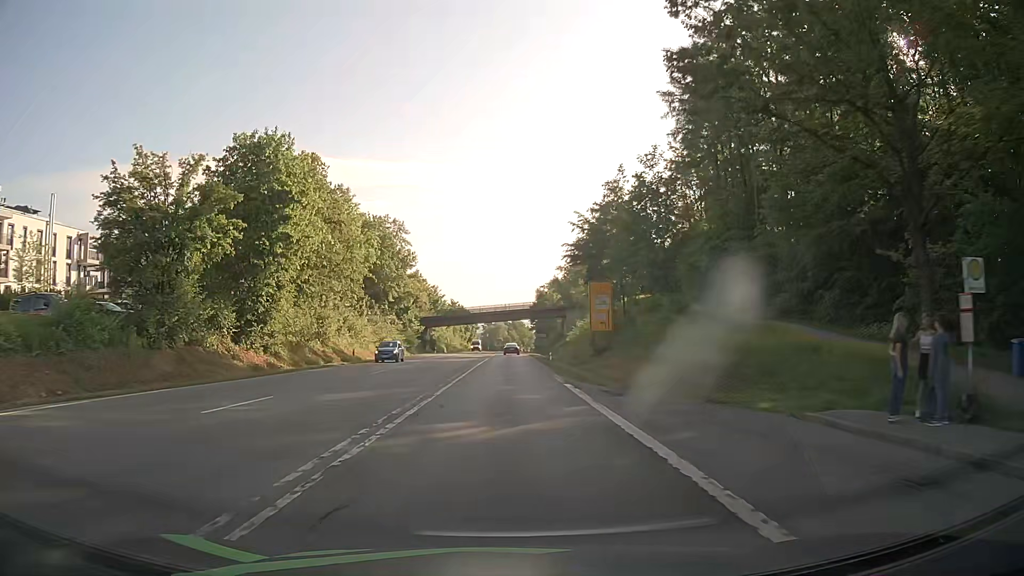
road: secondary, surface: asphalt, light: Day
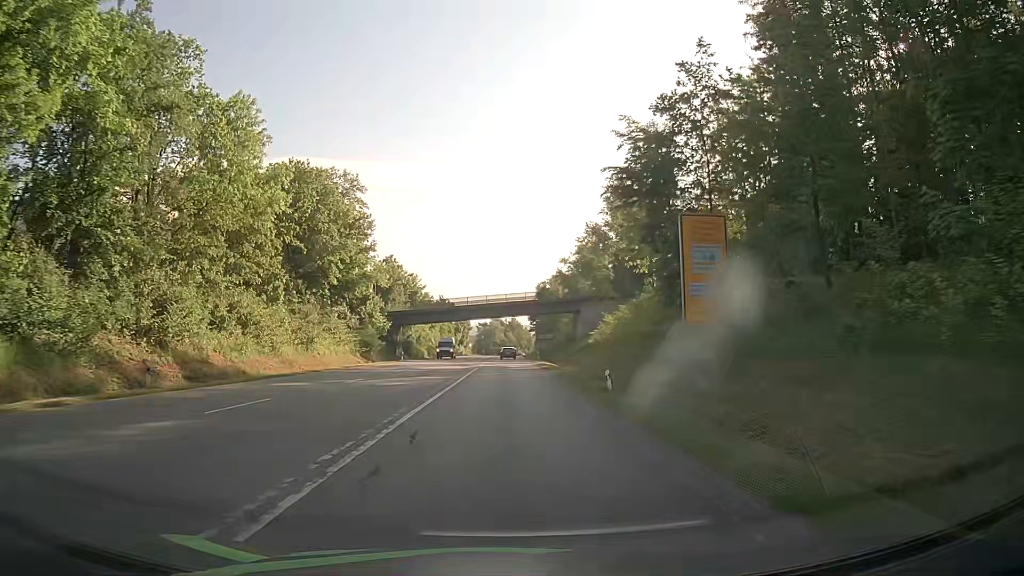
(+0.1, +27.6) m; 0°
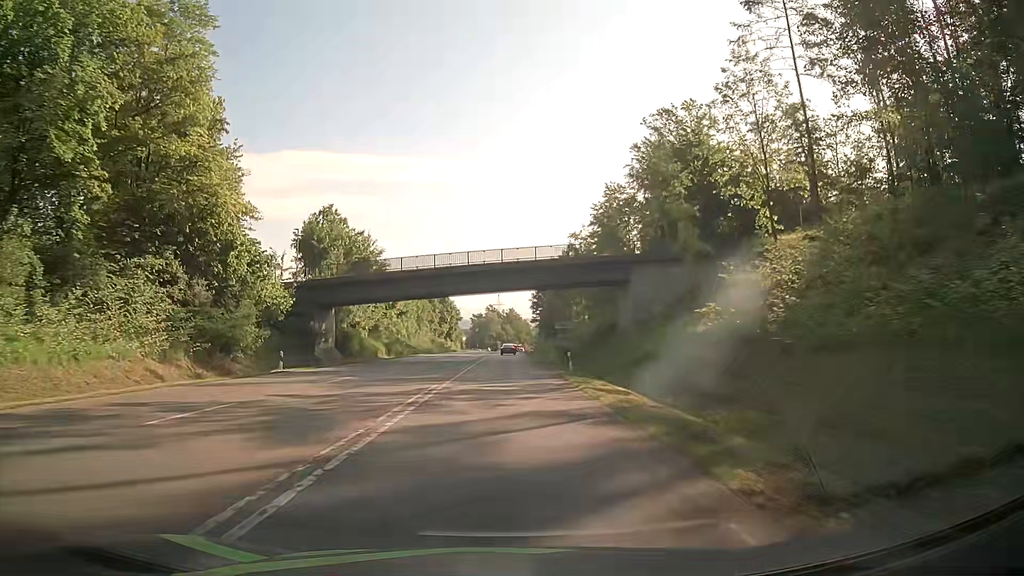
(+0.1, +36.7) m; 0°
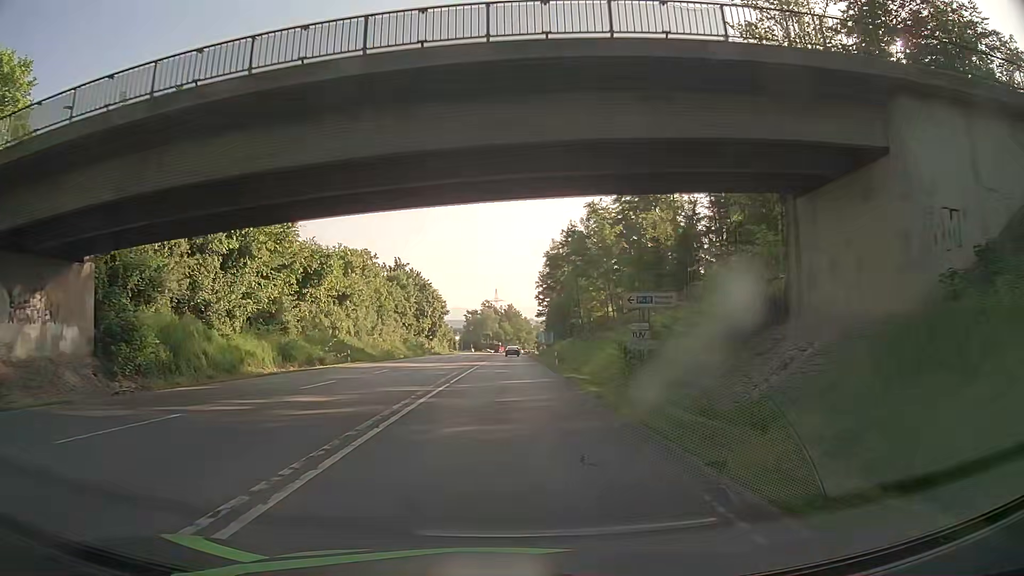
(+0.3, +36.8) m; +1°
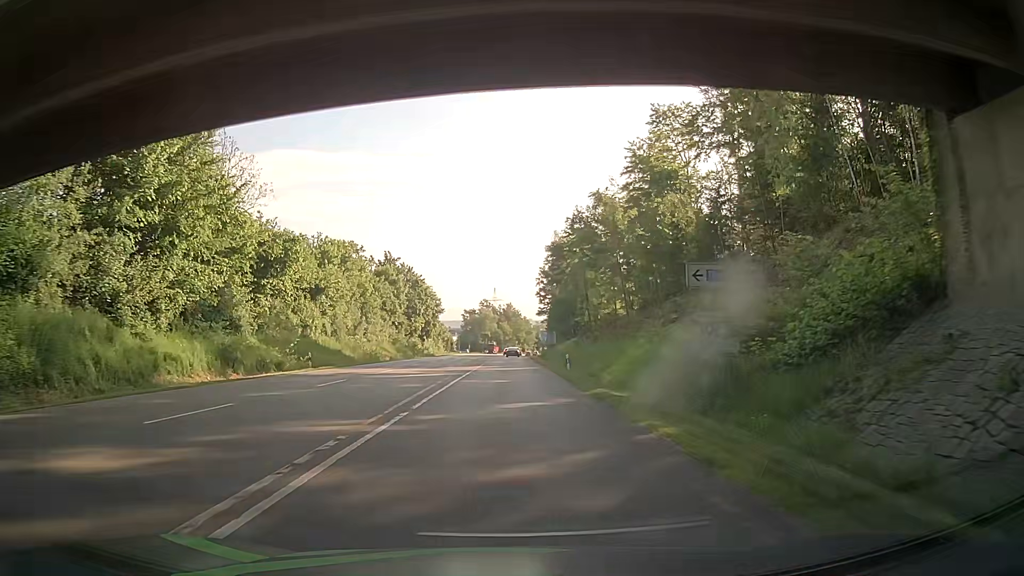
(-0.1, +9.2) m; 0°
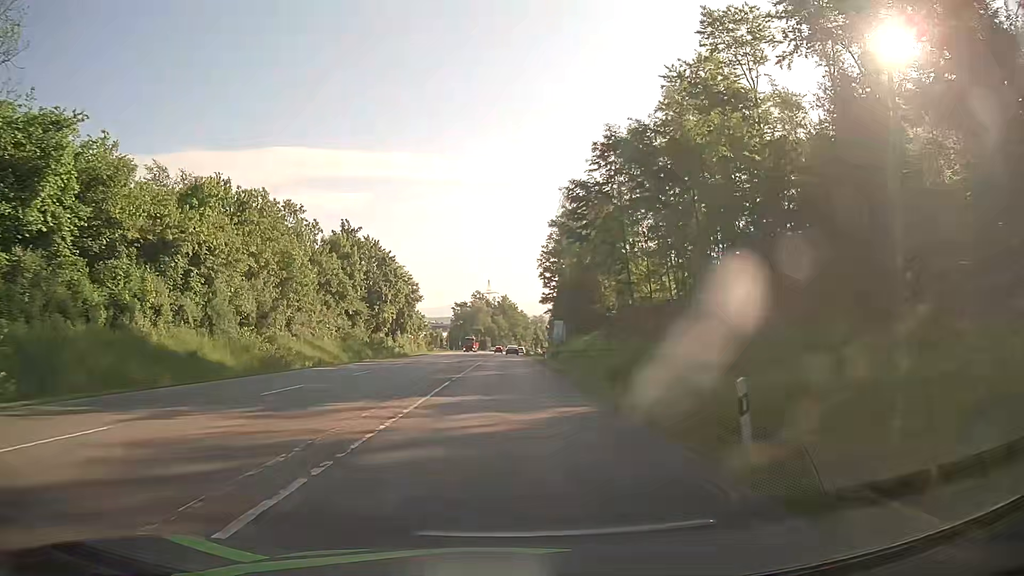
(+0.1, +27.5) m; 0°
(0, +10) (0, +20) (0, +30) (0, +40) (0, +50) (0, +60) (0, +70) (0, +80) (0, +90) (0, +100) m
